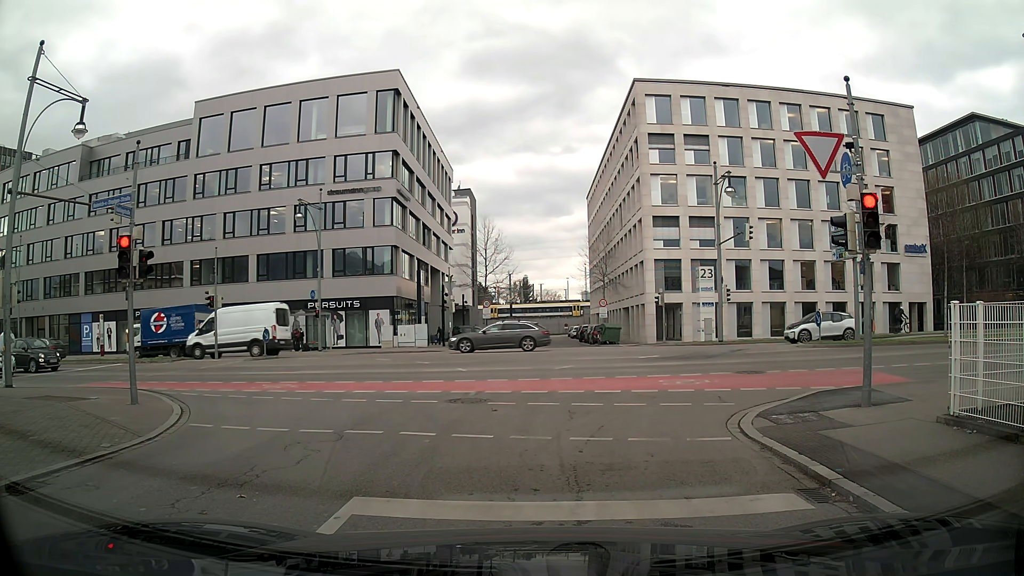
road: residential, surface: asphalt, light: Day
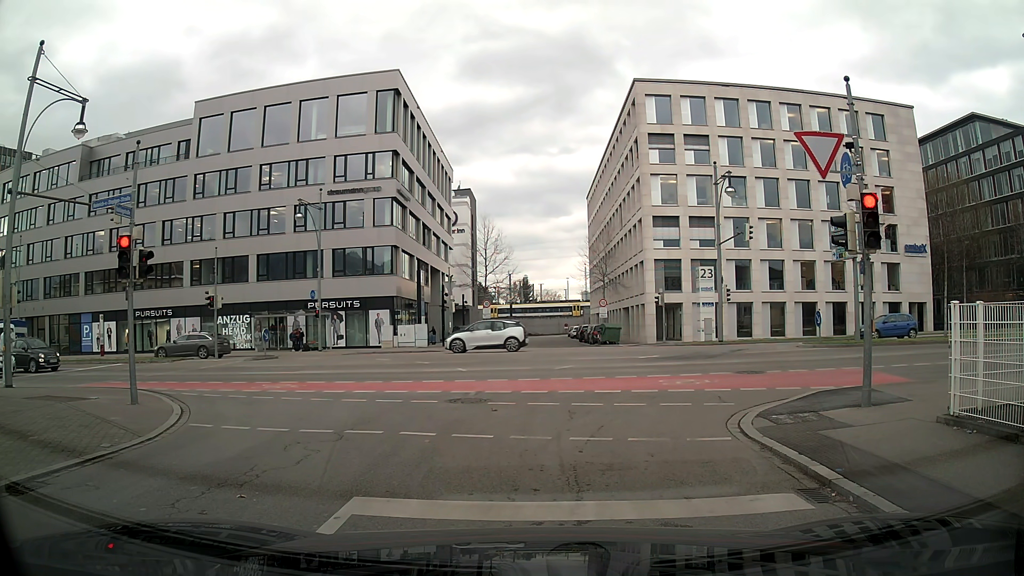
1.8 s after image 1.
(0.0, 0.0) m; 0°
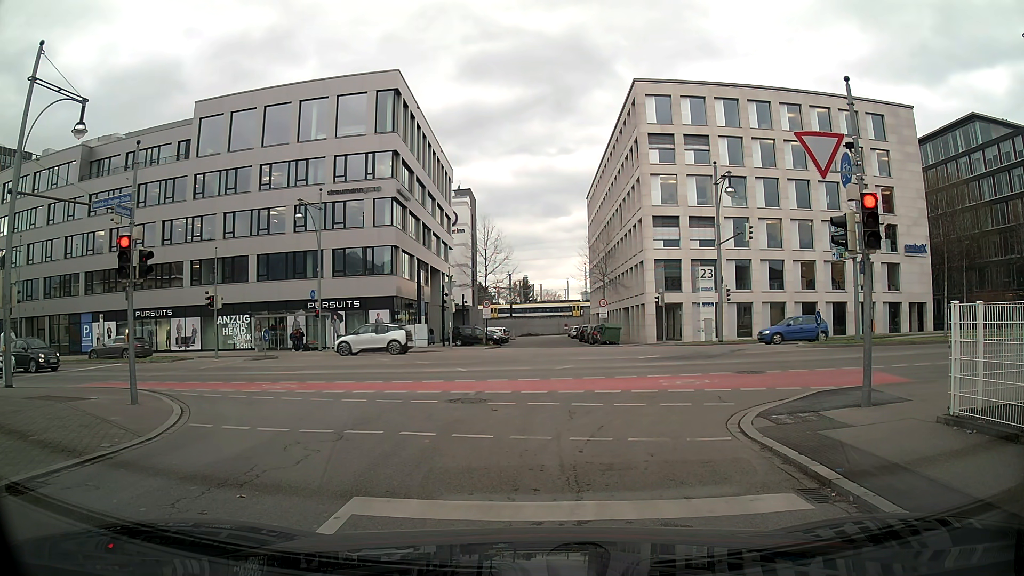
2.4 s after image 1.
(0.0, 0.0) m; 0°
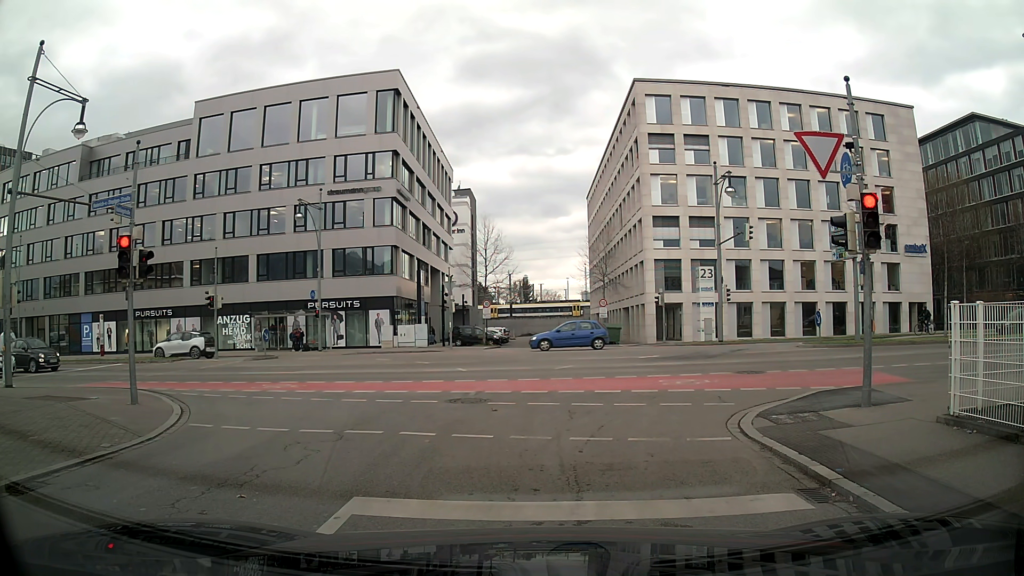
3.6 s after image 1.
(0.0, 0.0) m; 0°
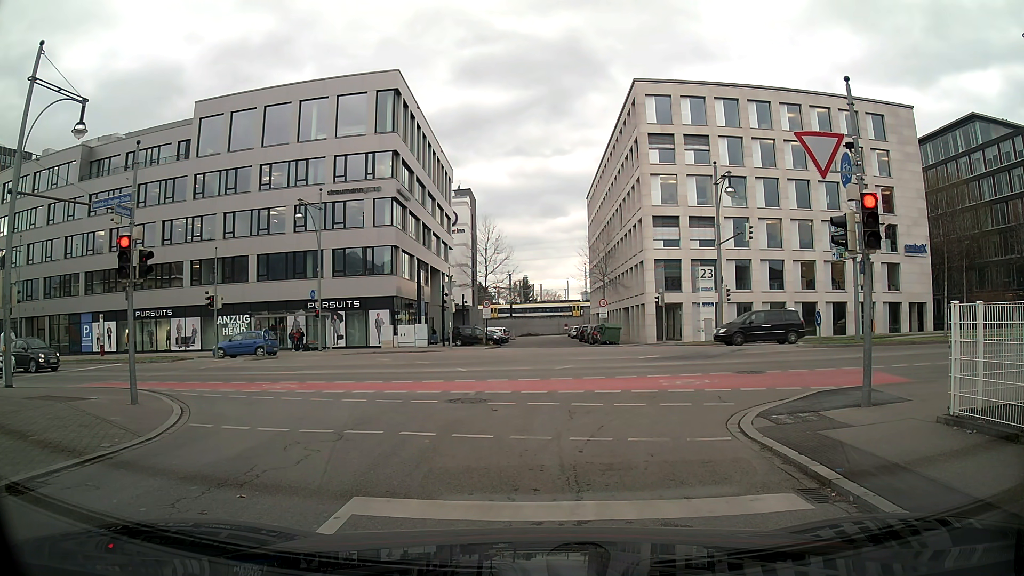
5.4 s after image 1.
(0.0, 0.0) m; 0°
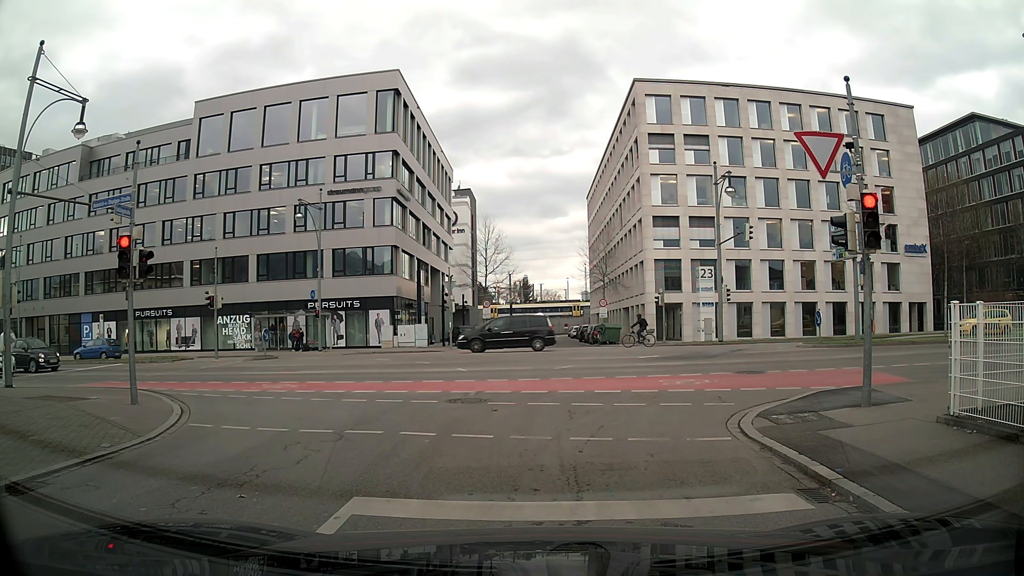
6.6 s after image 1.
(0.0, 0.0) m; 0°
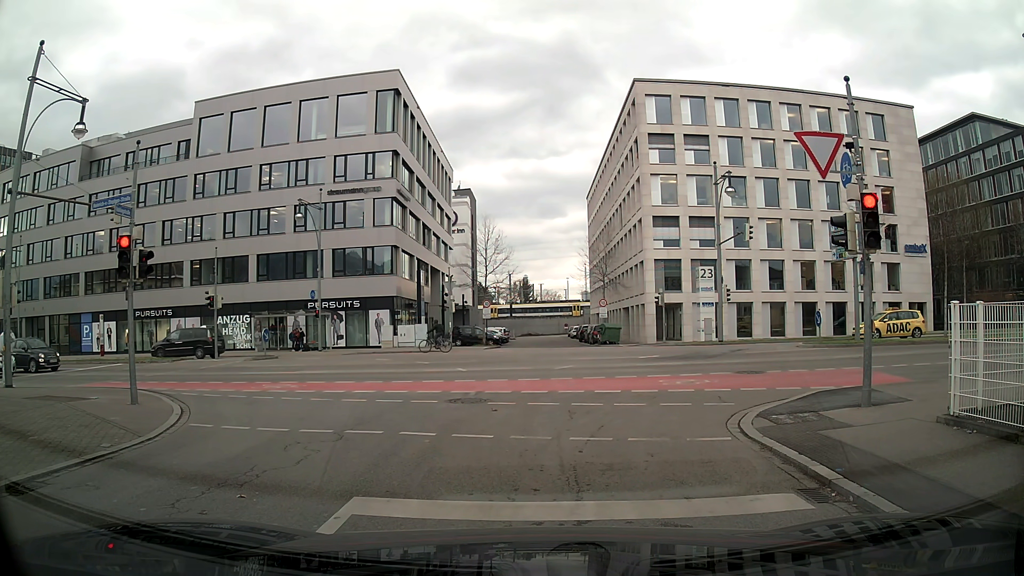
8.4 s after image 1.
(0.0, 0.0) m; 0°
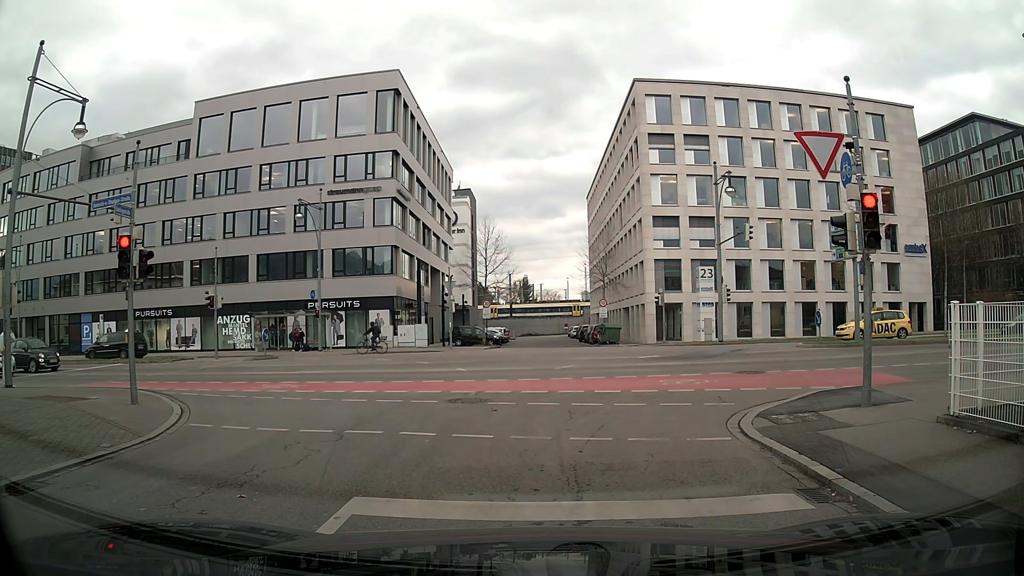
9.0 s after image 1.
(0.0, 0.0) m; 0°
